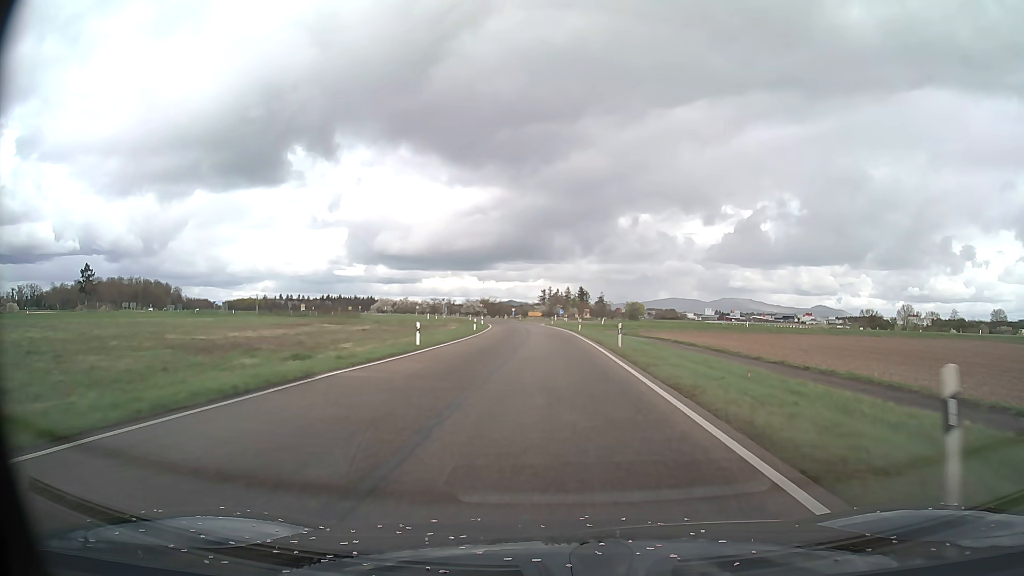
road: primary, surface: asphalt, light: Day
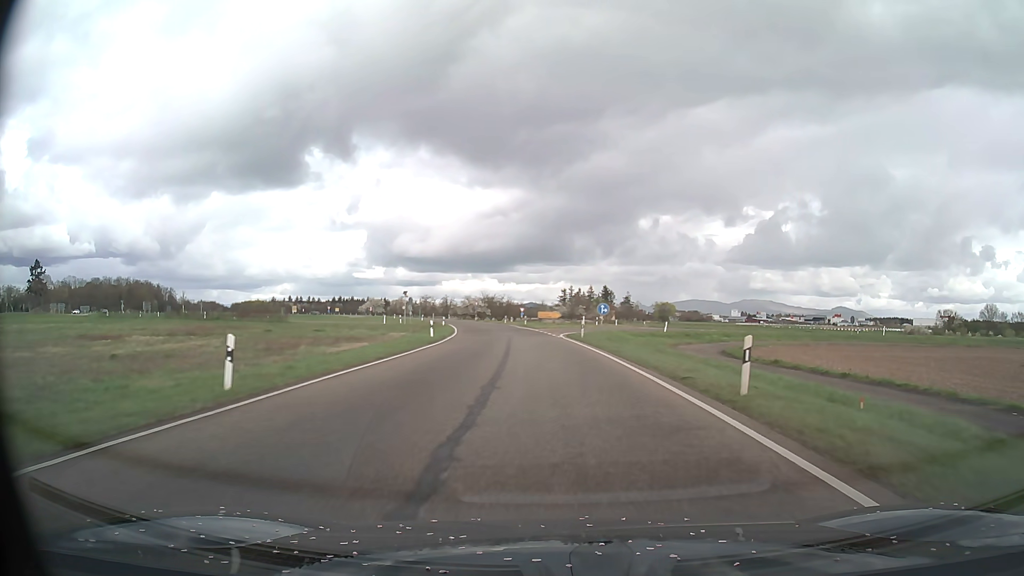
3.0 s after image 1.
(-0.4, +45.8) m; -2°
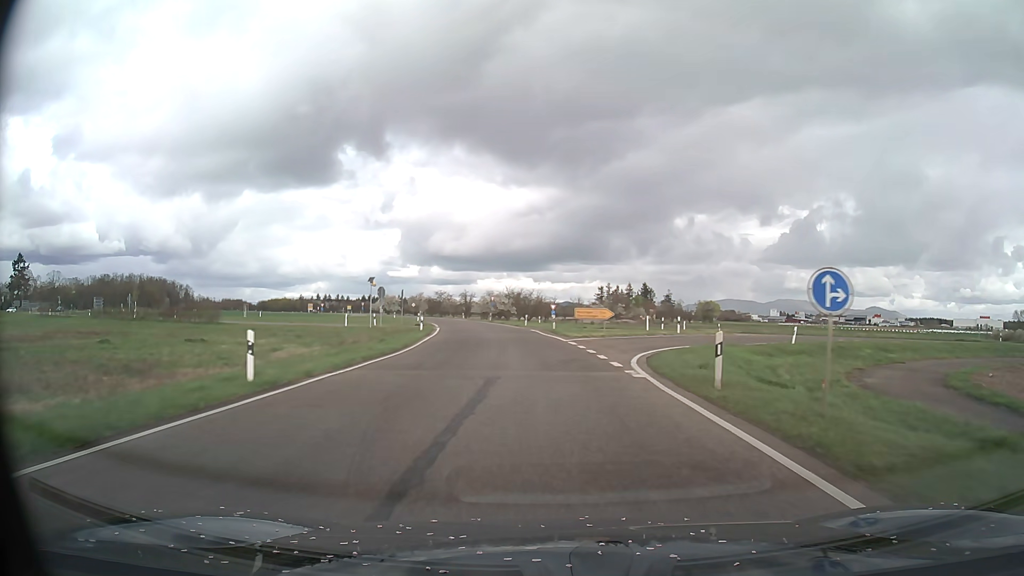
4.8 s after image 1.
(-0.6, +27.4) m; -3°
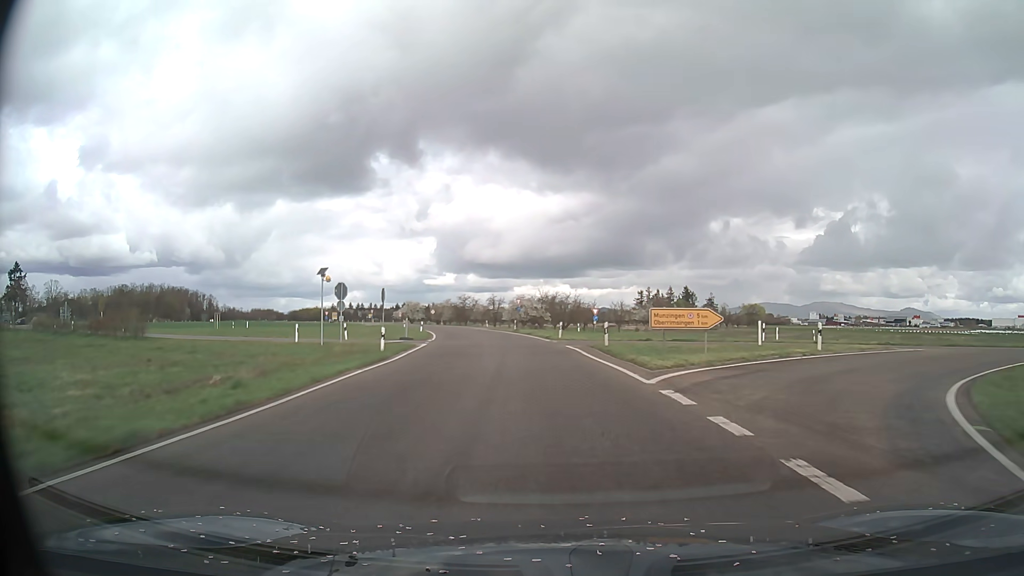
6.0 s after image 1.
(-0.5, +18.3) m; -3°
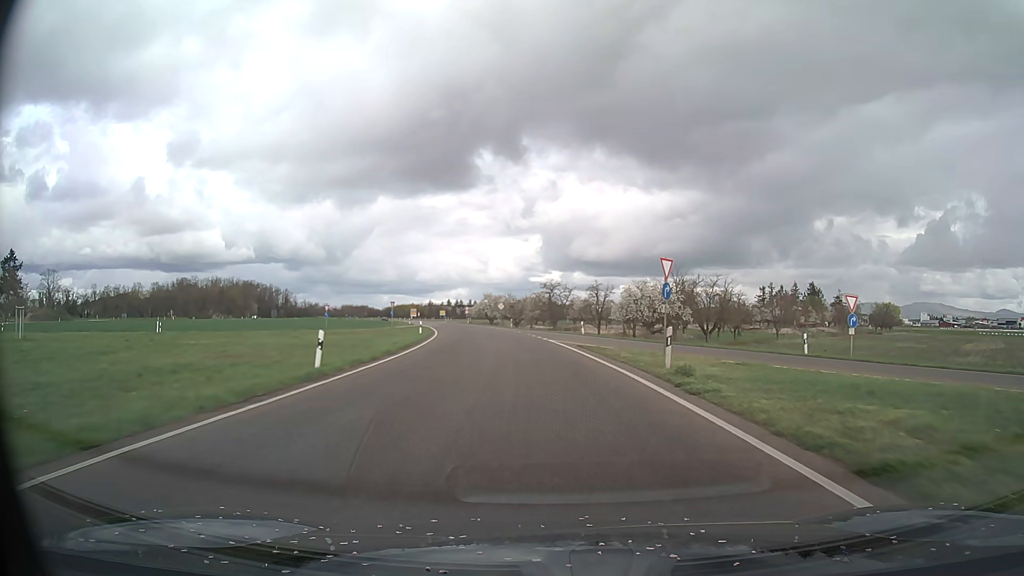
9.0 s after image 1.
(-3.7, +45.3) m; -9°
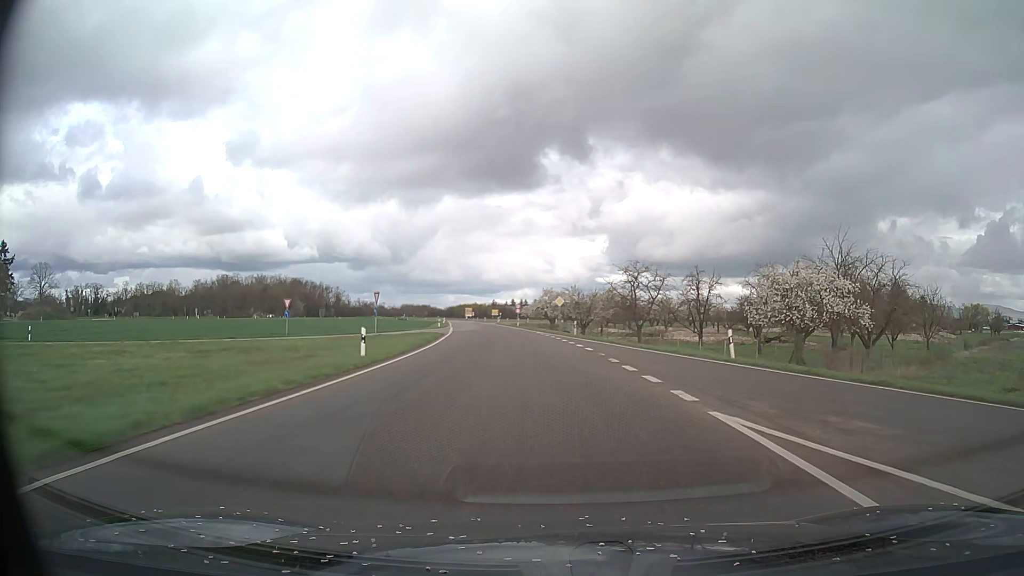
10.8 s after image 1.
(-1.3, +27.3) m; -5°
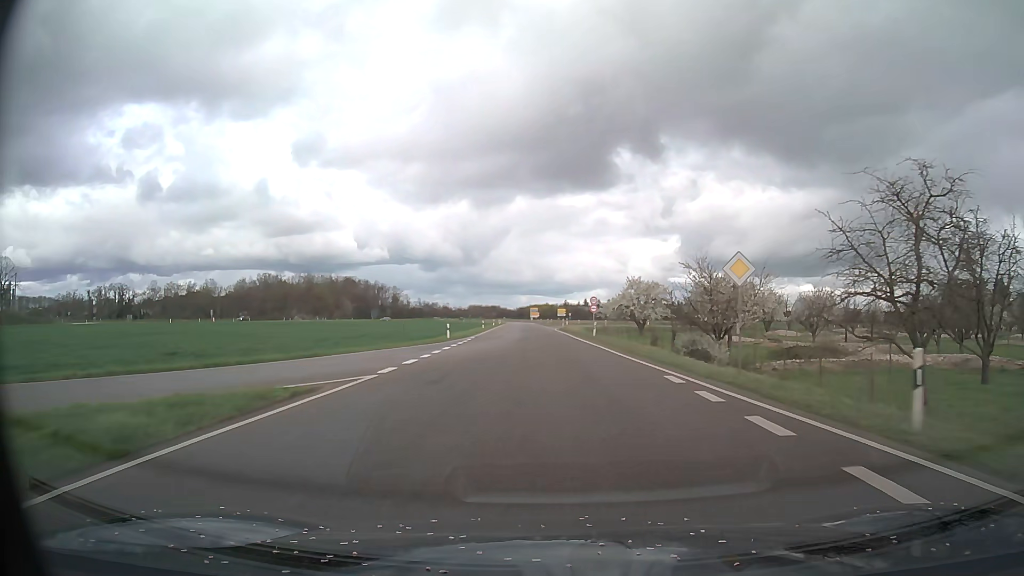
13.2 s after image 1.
(-2.0, +36.5) m; -6°
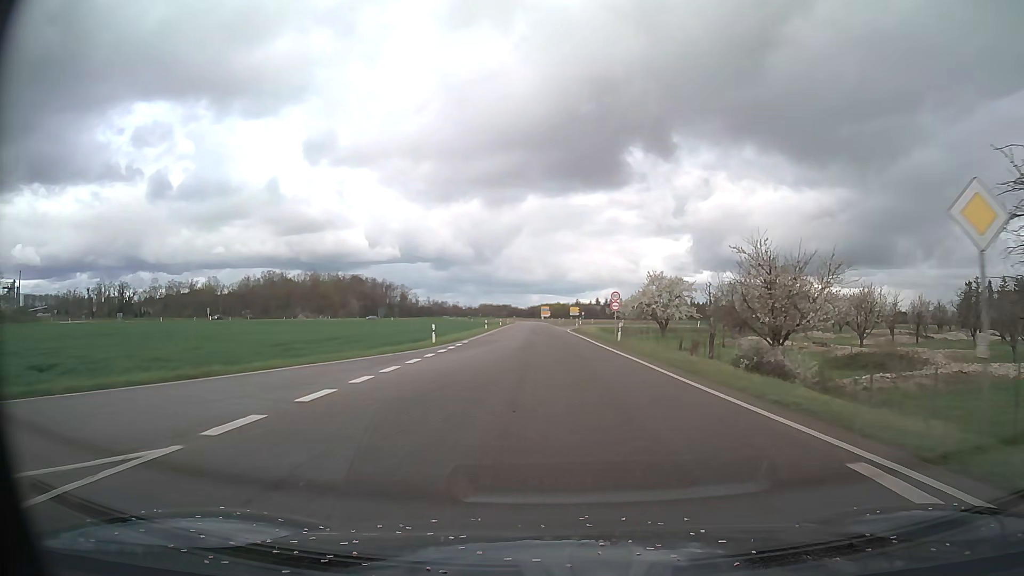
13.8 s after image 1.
(-0.1, +9.1) m; -1°
(0, +10) (0, +20) (0, +30) (-1, +40) (-1, +50) (-1, +60) (-2, +70) (-2, +80) (-2, +90) (-3, +100) m
